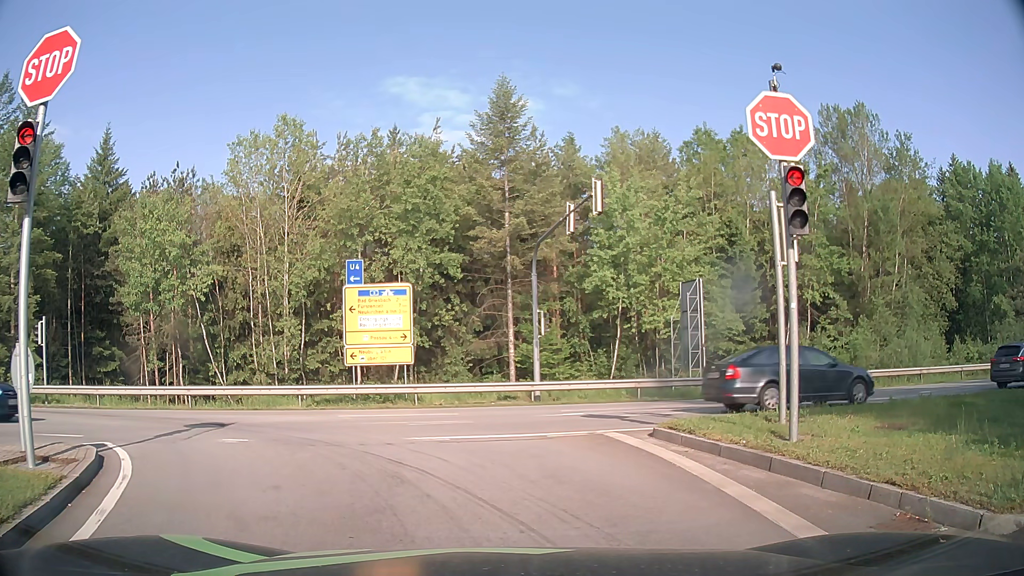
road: secondary_link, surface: asphalt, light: Day
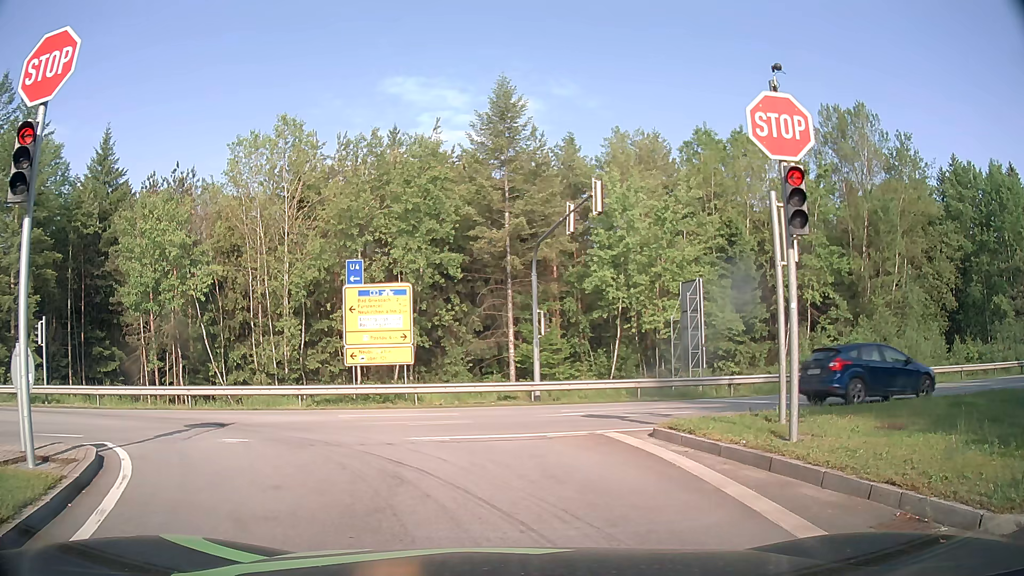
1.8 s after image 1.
(0.0, 0.0) m; 0°
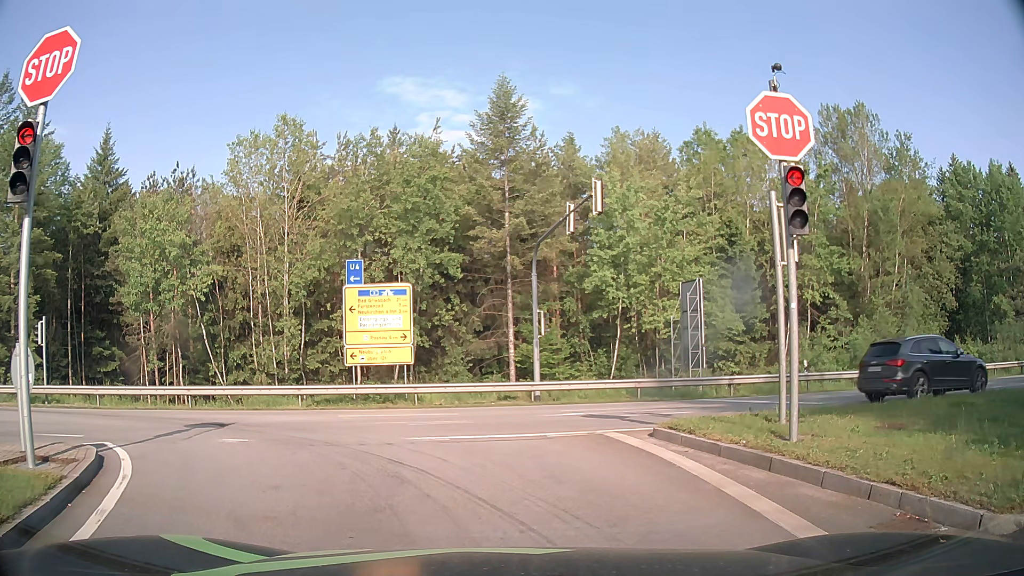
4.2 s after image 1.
(0.0, 0.0) m; 0°
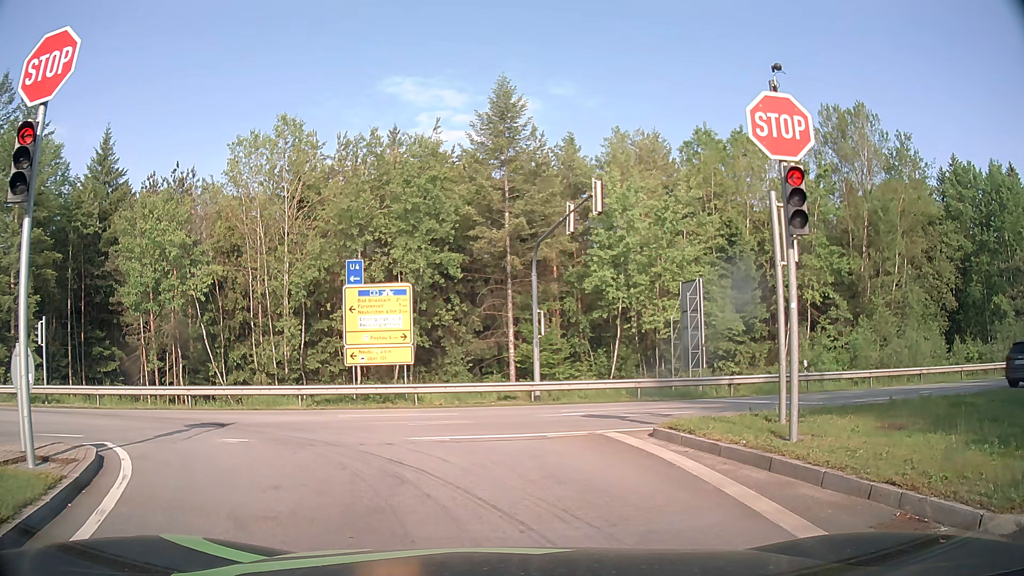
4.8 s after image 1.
(0.0, 0.0) m; 0°
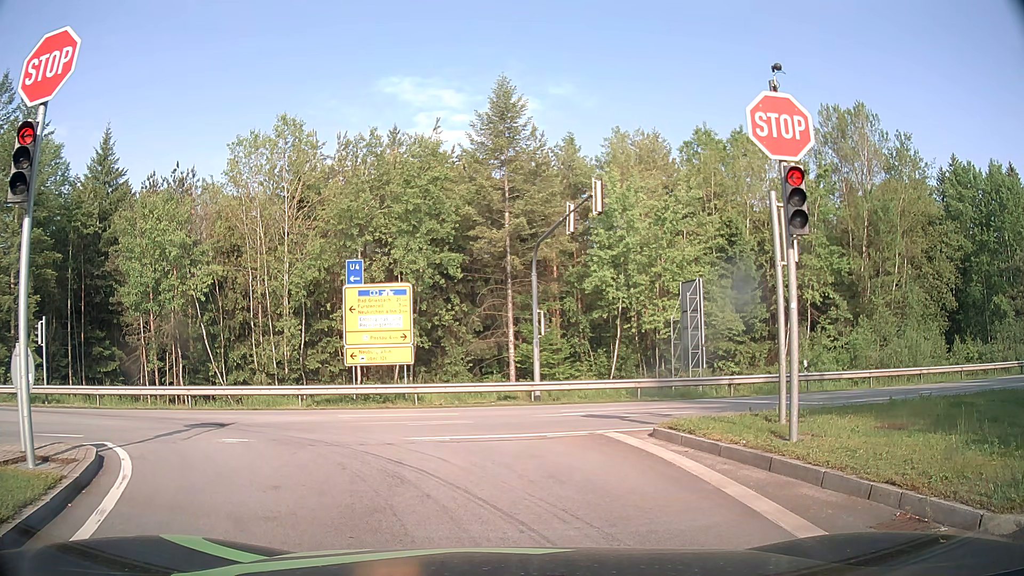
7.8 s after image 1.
(0.0, 0.0) m; 0°
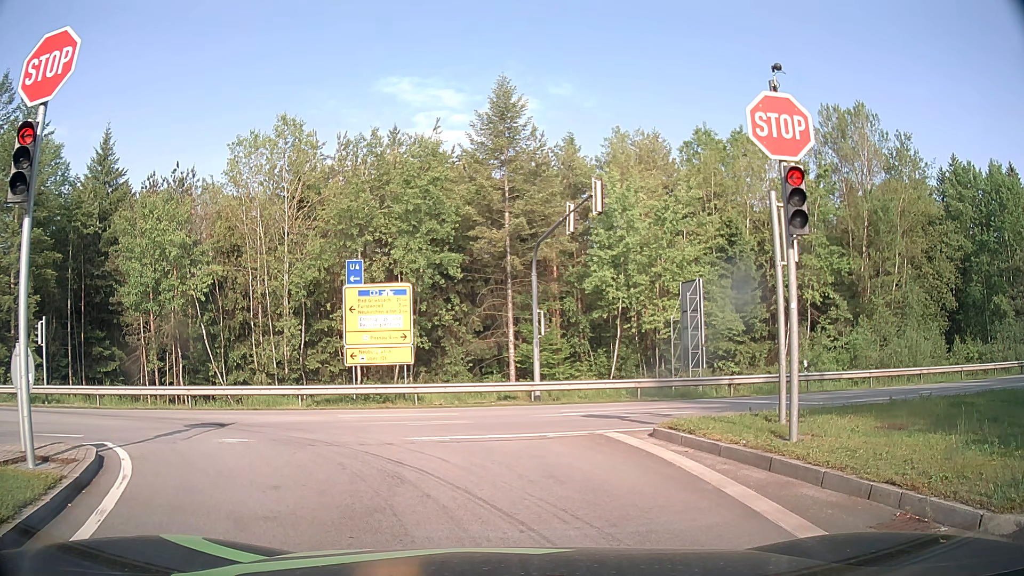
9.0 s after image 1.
(0.0, 0.0) m; 0°
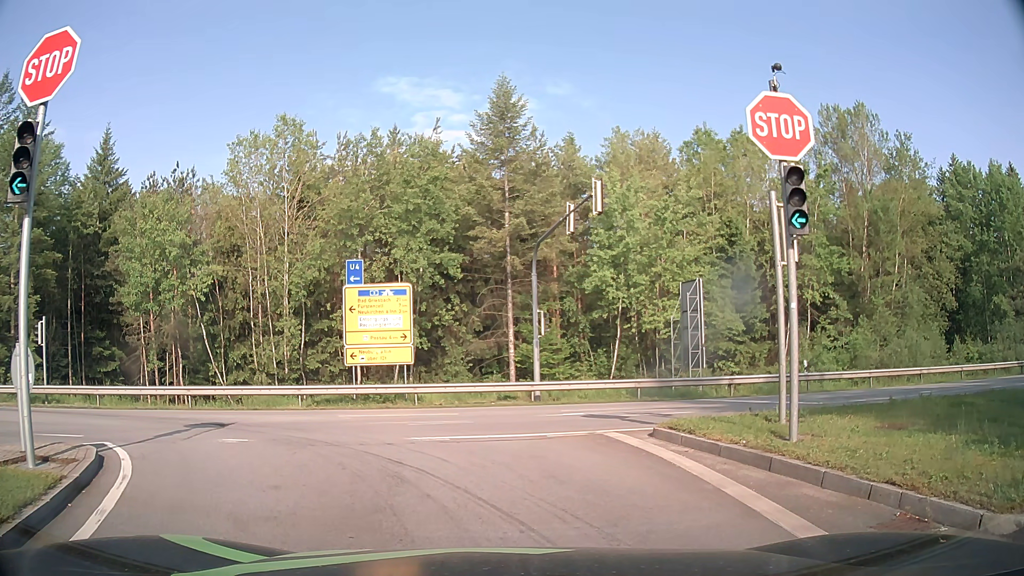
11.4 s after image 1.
(0.0, 0.0) m; 0°
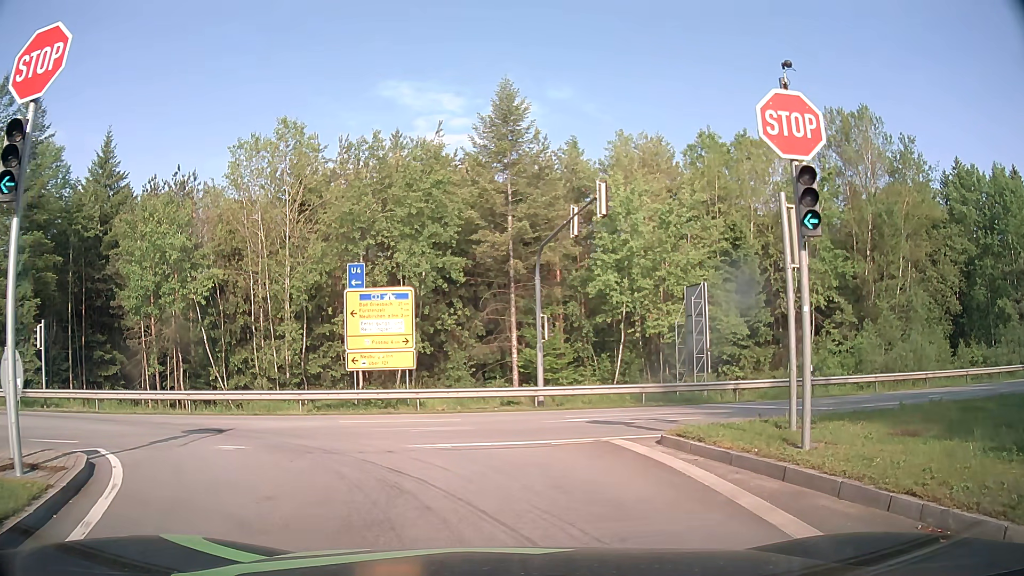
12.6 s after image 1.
(0.0, +0.3) m; 0°
(-1, +10) (-8, +17) (-17, +20) (-27, +19) (-37, +19) (-47, +18) (-57, +18) (-67, +17) (-77, +17) (-87, +17) m
